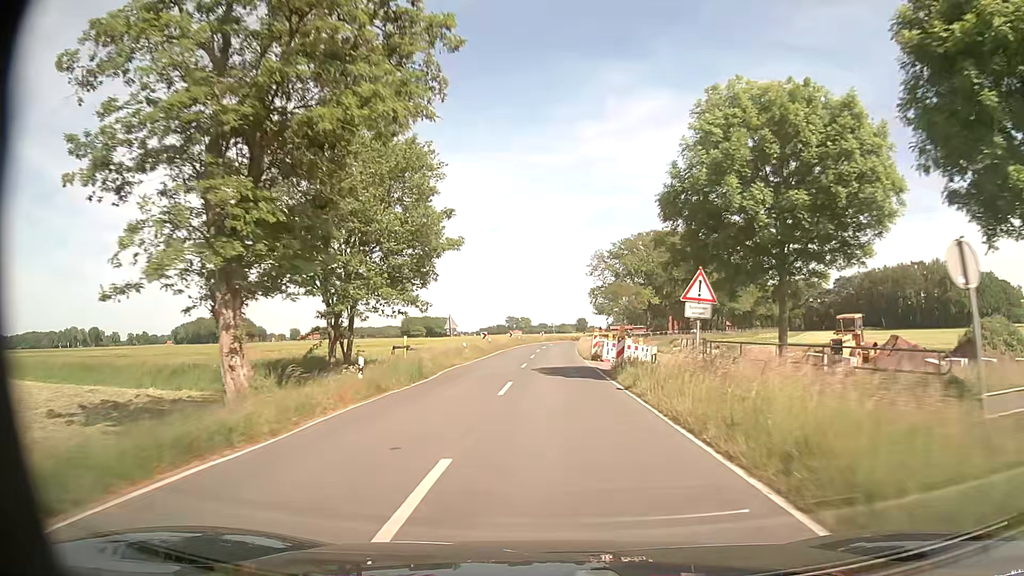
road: secondary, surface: asphalt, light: Day
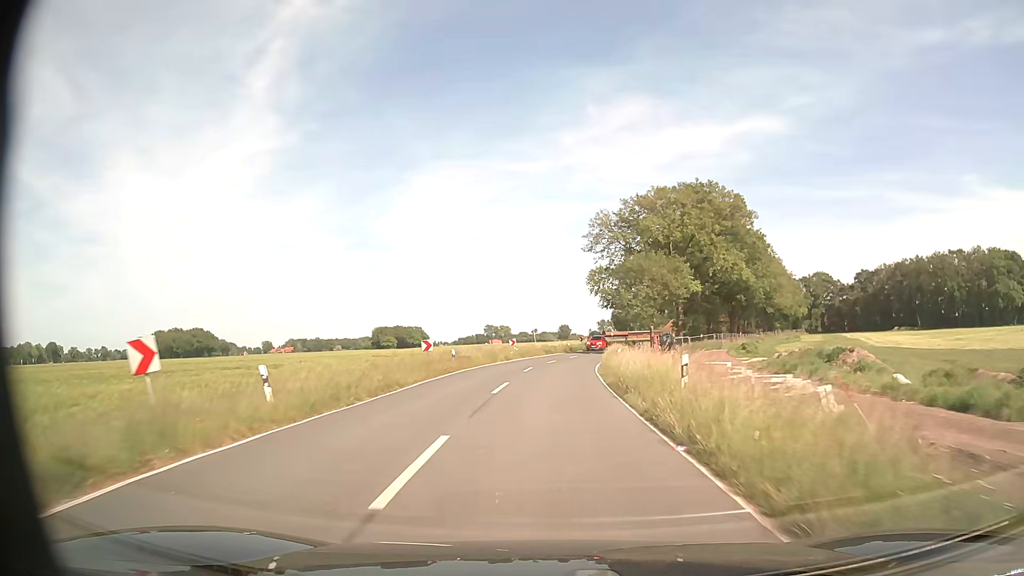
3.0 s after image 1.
(+0.5, +45.2) m; +2°
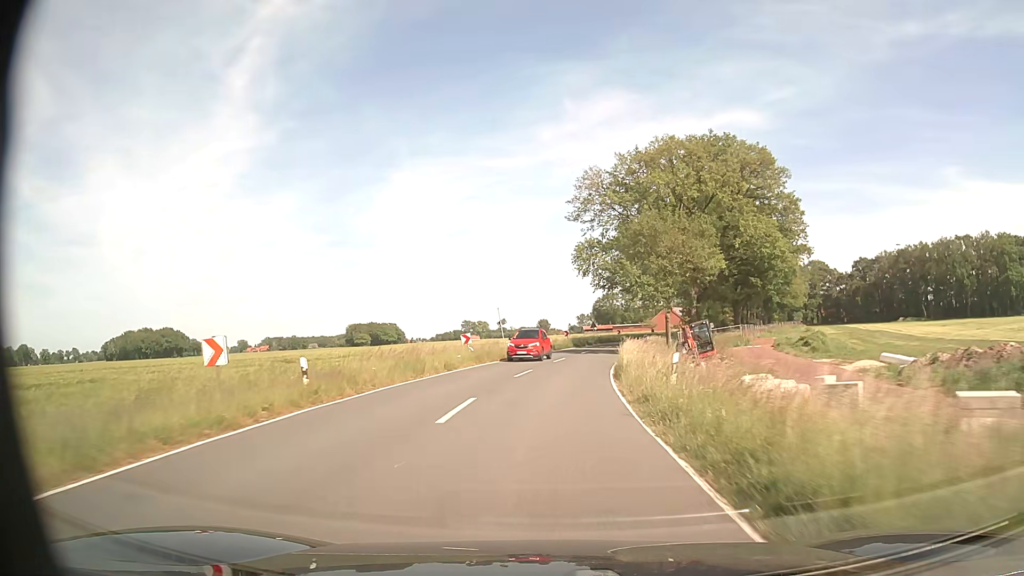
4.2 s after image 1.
(+0.3, +18.7) m; +2°
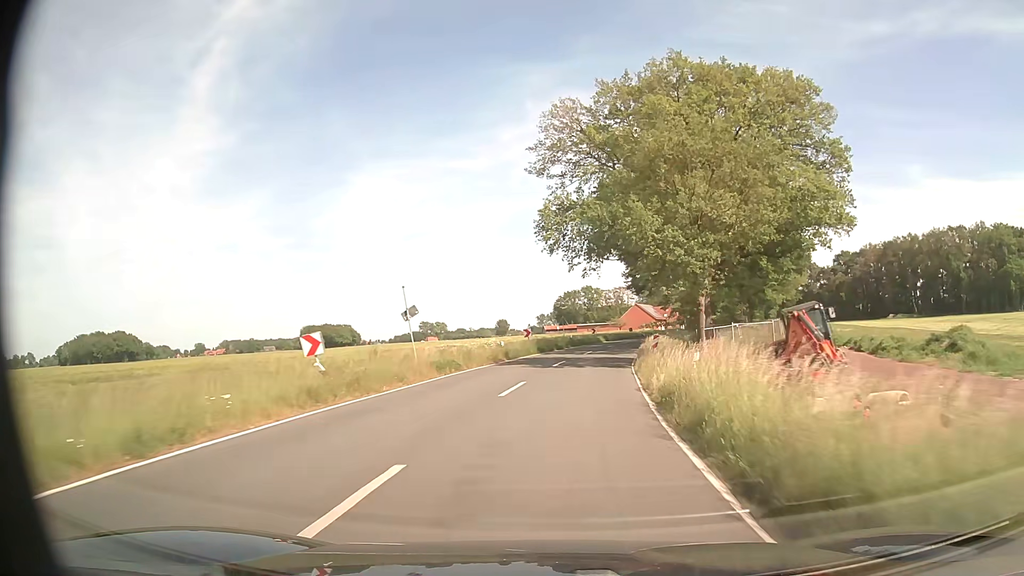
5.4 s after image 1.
(+0.3, +19.1) m; +3°
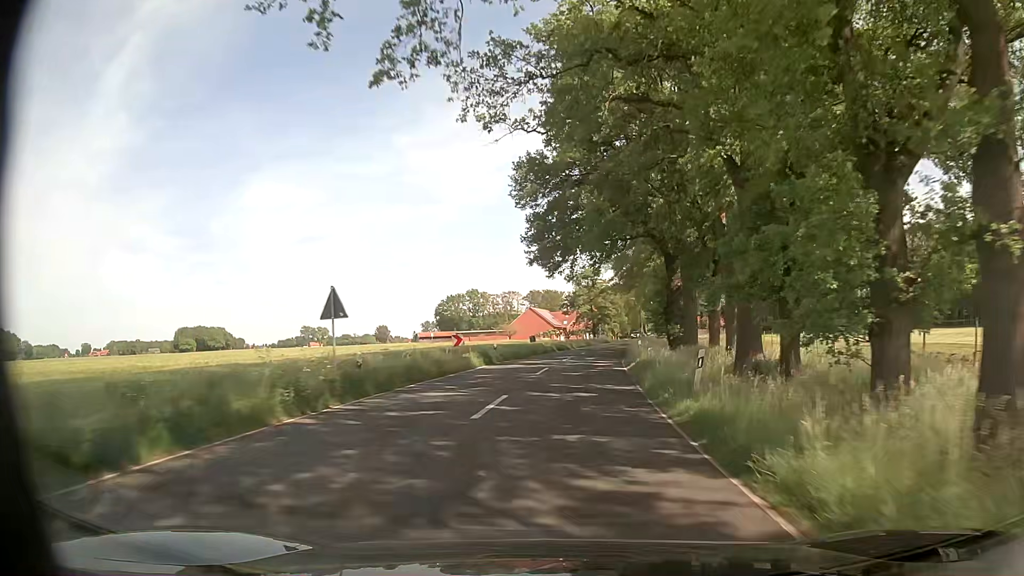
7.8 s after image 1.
(+3.5, +39.1) m; +9°
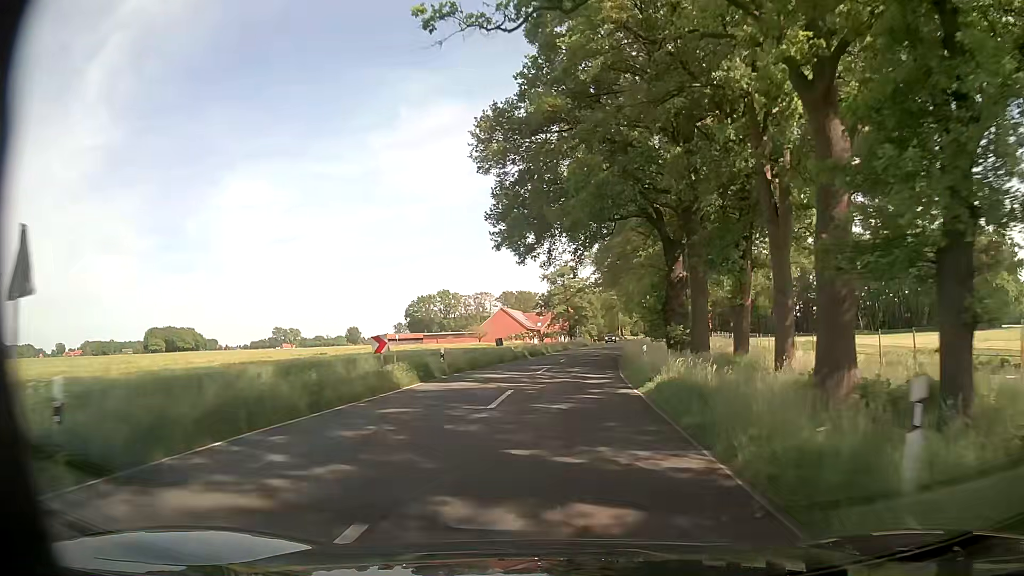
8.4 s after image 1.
(+0.2, +10.0) m; +2°
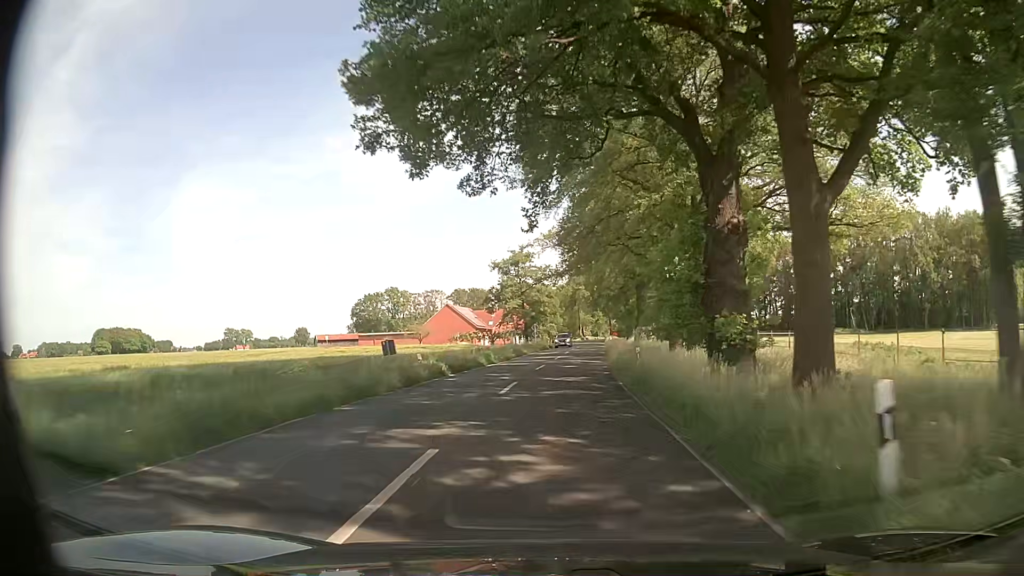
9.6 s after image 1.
(+0.9, +20.2) m; +4°
